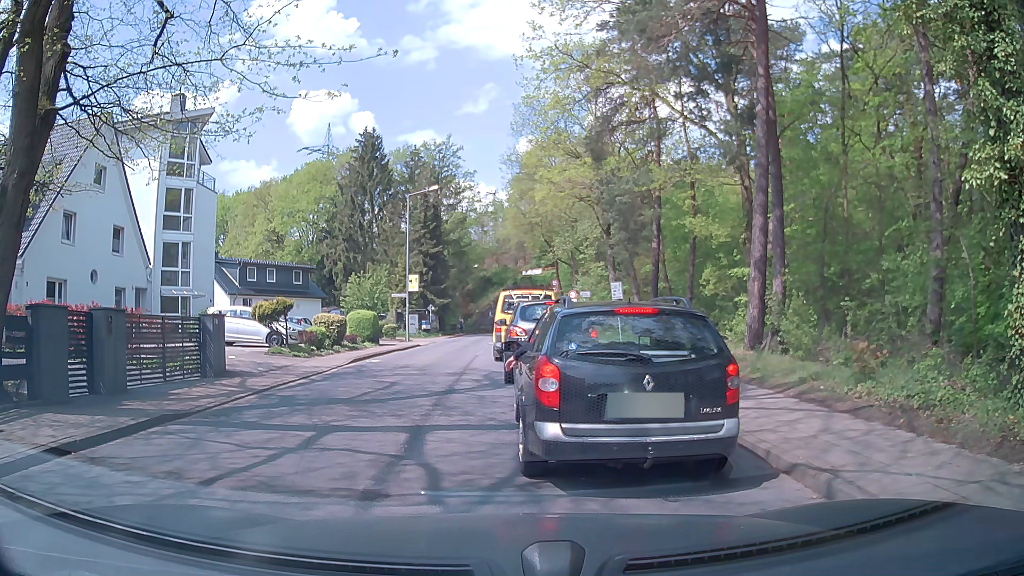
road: tertiary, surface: asphalt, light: Day
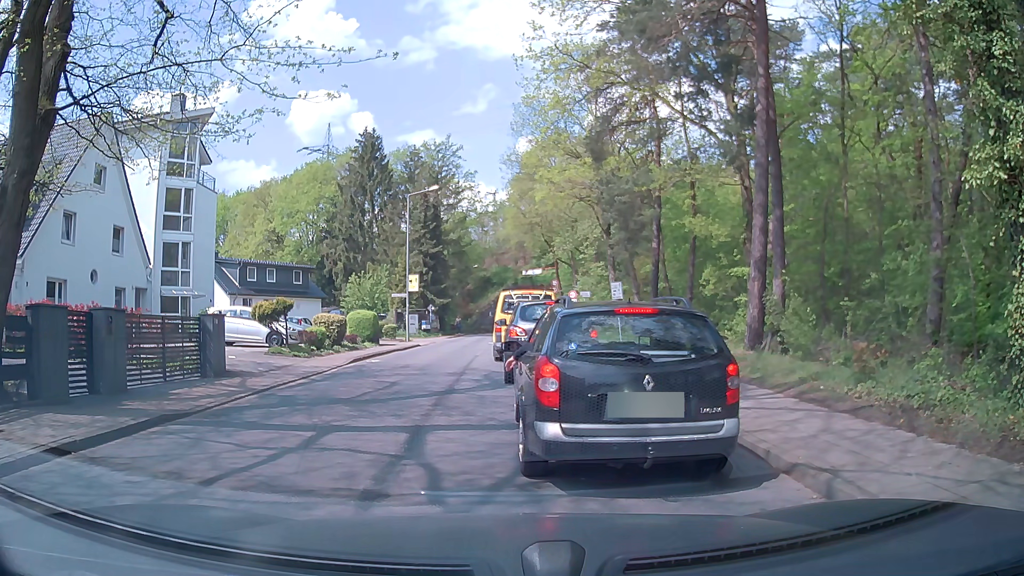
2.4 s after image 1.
(0.0, 0.0) m; 0°
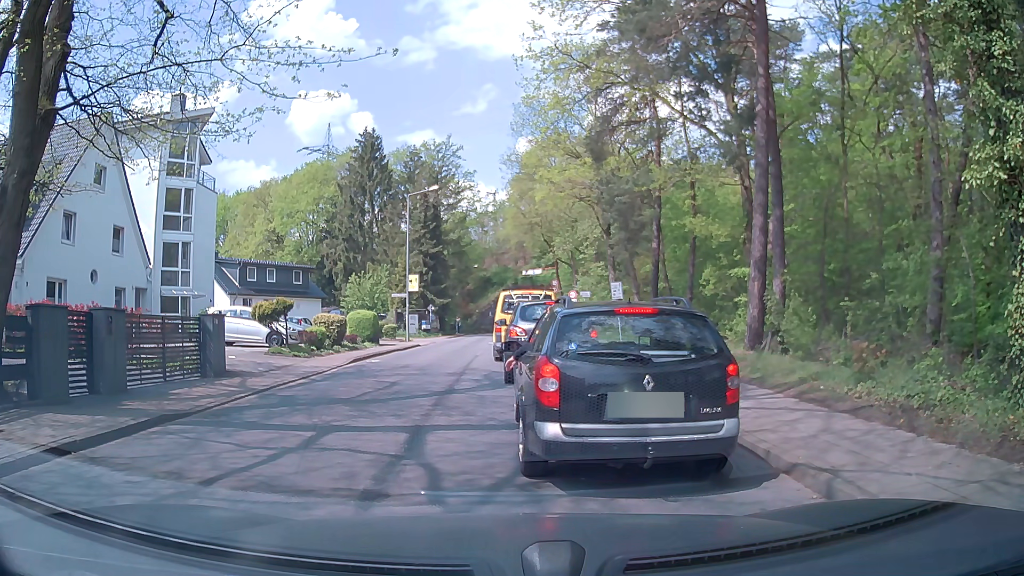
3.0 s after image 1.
(0.0, 0.0) m; 0°
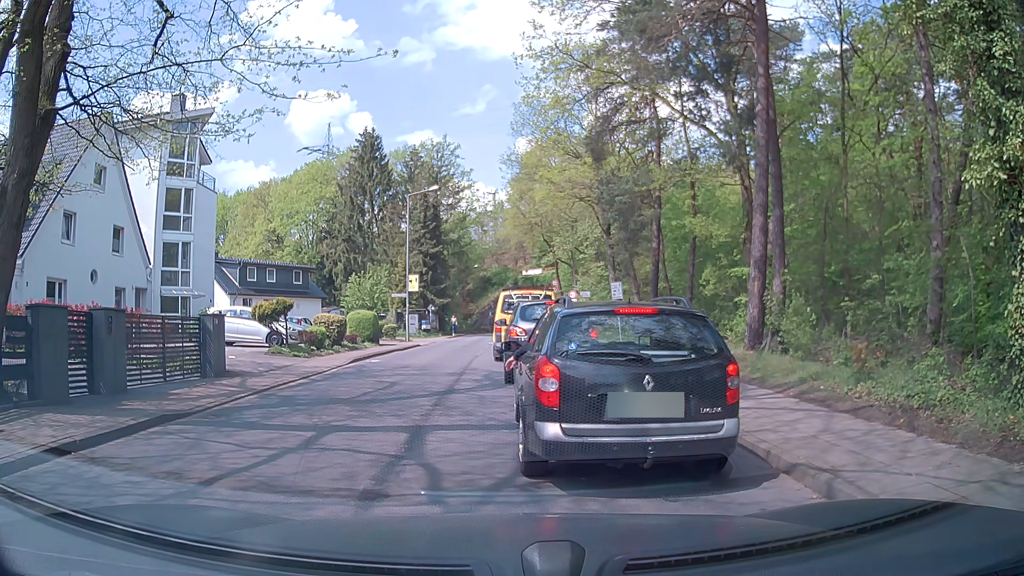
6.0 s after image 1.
(0.0, 0.0) m; 0°
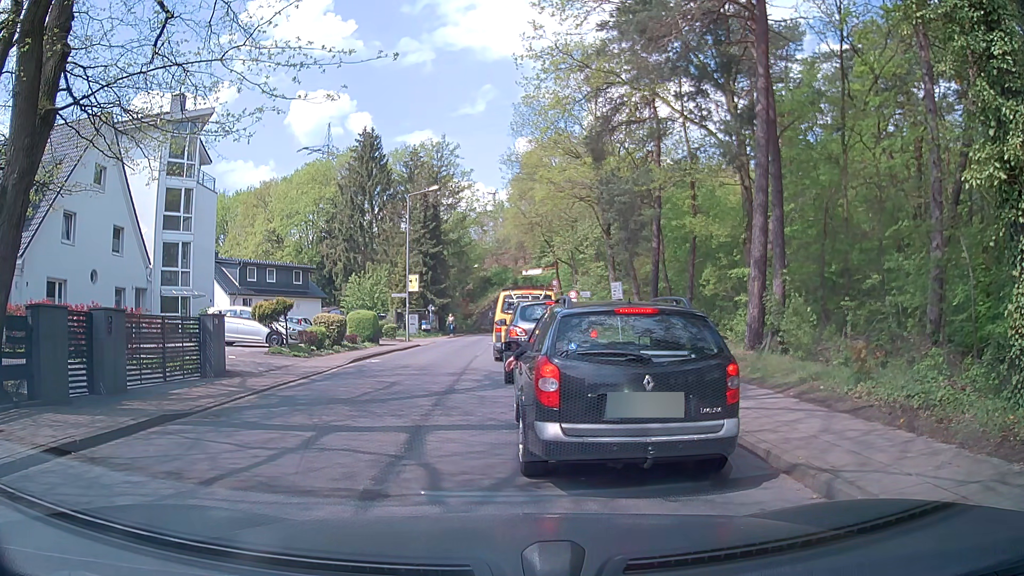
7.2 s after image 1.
(0.0, 0.0) m; 0°
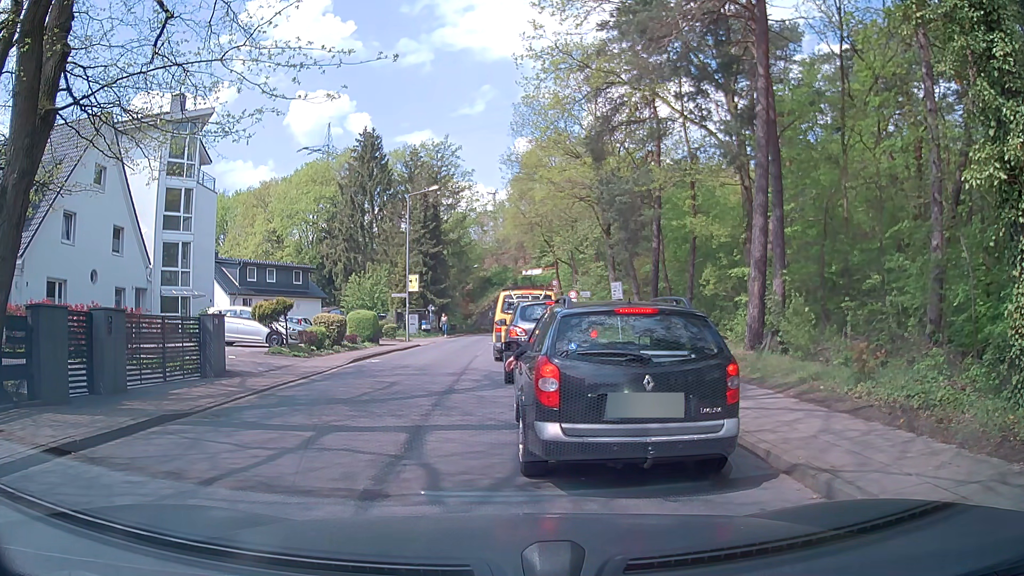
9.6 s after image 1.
(0.0, 0.0) m; 0°
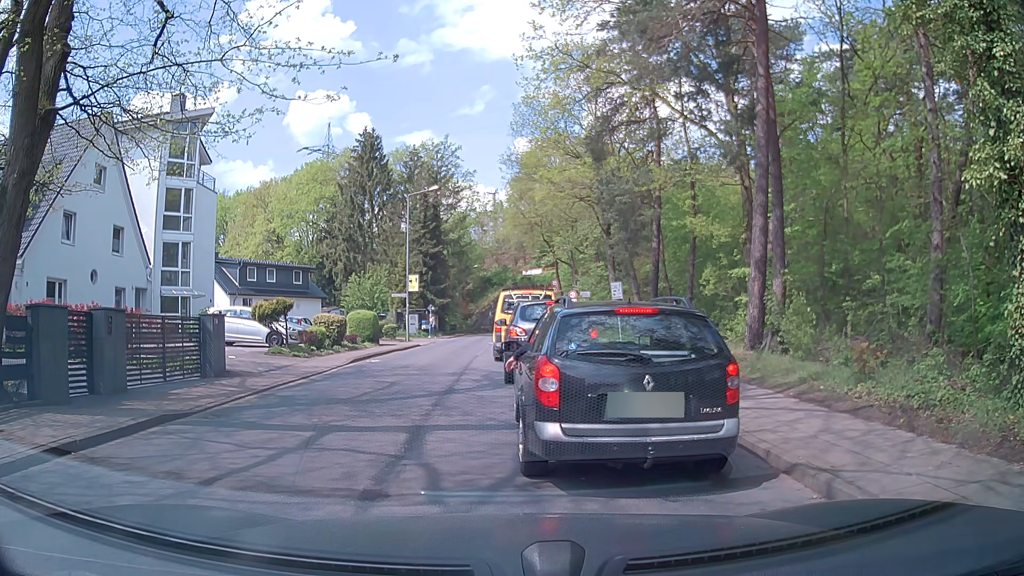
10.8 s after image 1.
(0.0, 0.0) m; 0°
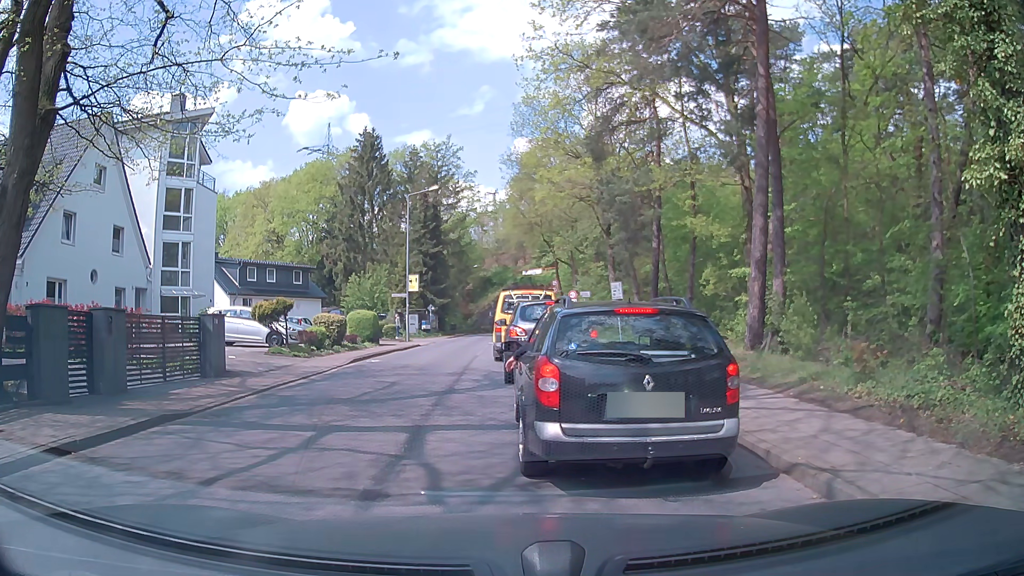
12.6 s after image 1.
(0.0, 0.0) m; 0°
